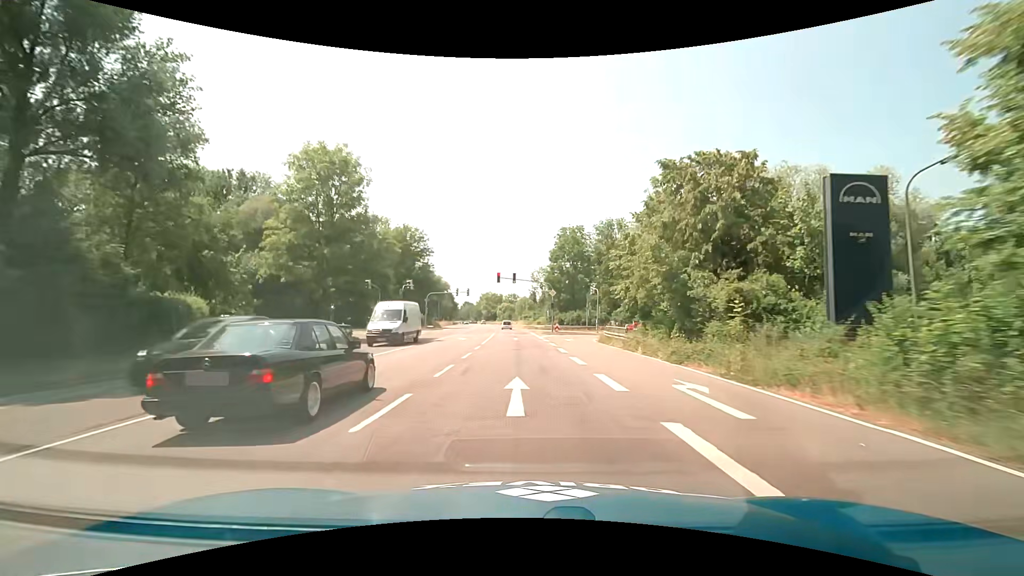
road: trunk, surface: asphalt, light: Day
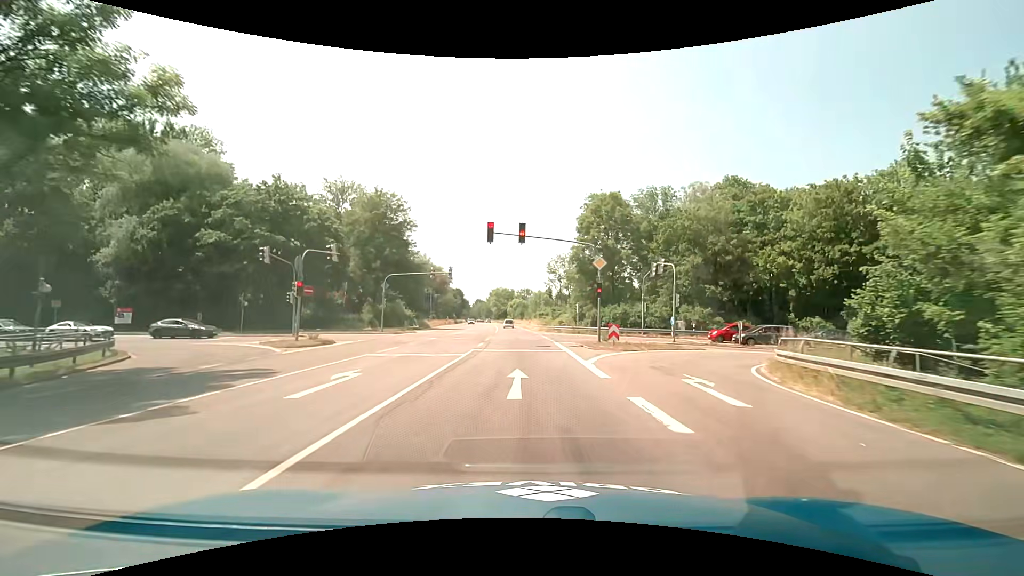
(-0.3, +27.7) m; -1°
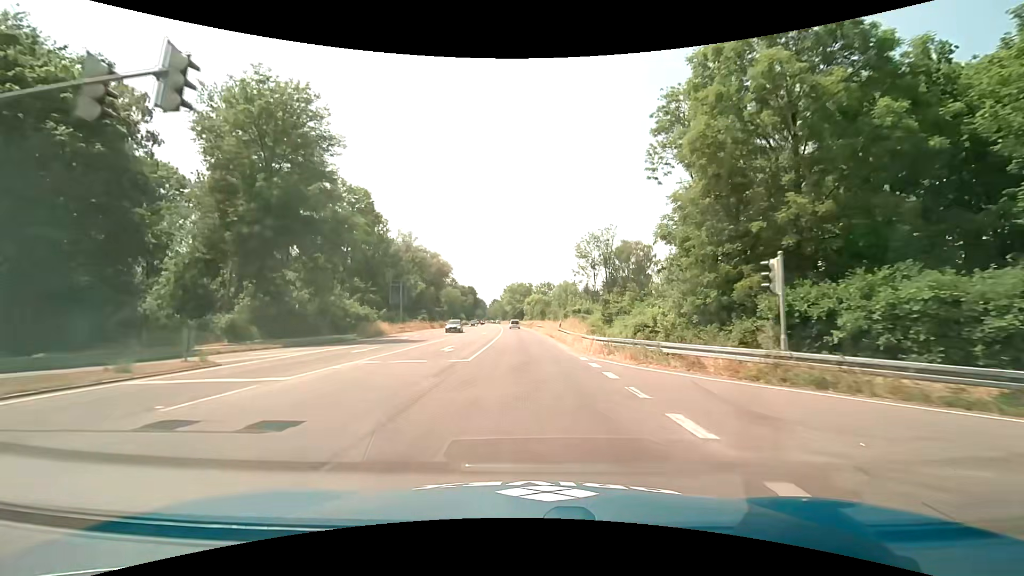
(-0.7, +37.3) m; -2°
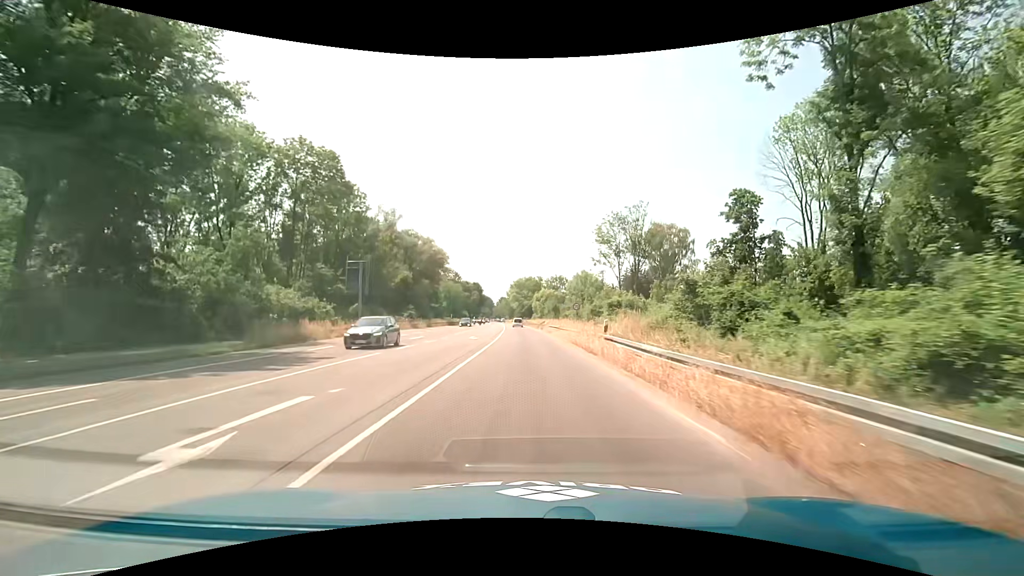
(-0.2, +19.1) m; -1°
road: primary
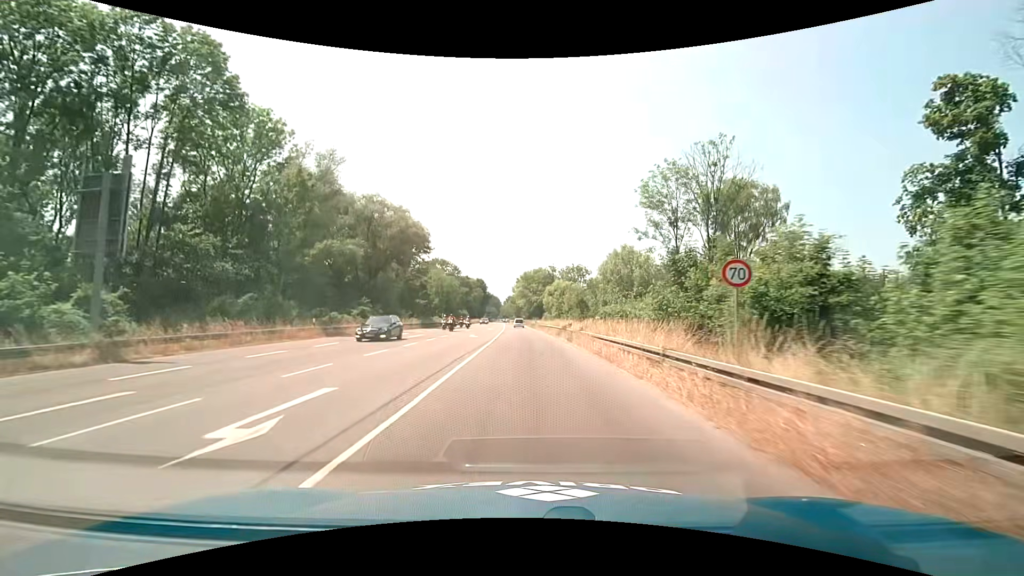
(-0.4, +29.4) m; -1°
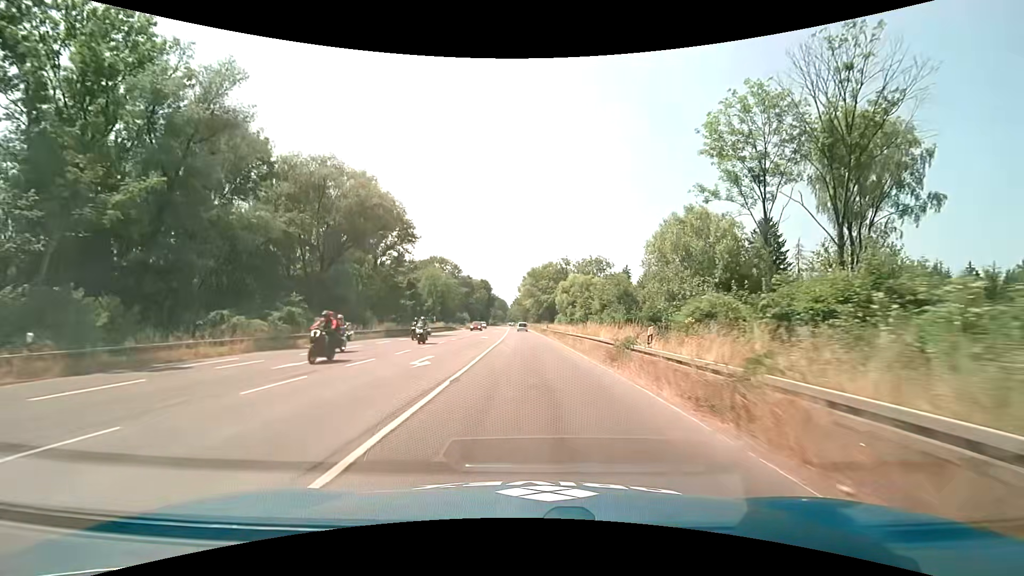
(-0.2, +20.0) m; -1°
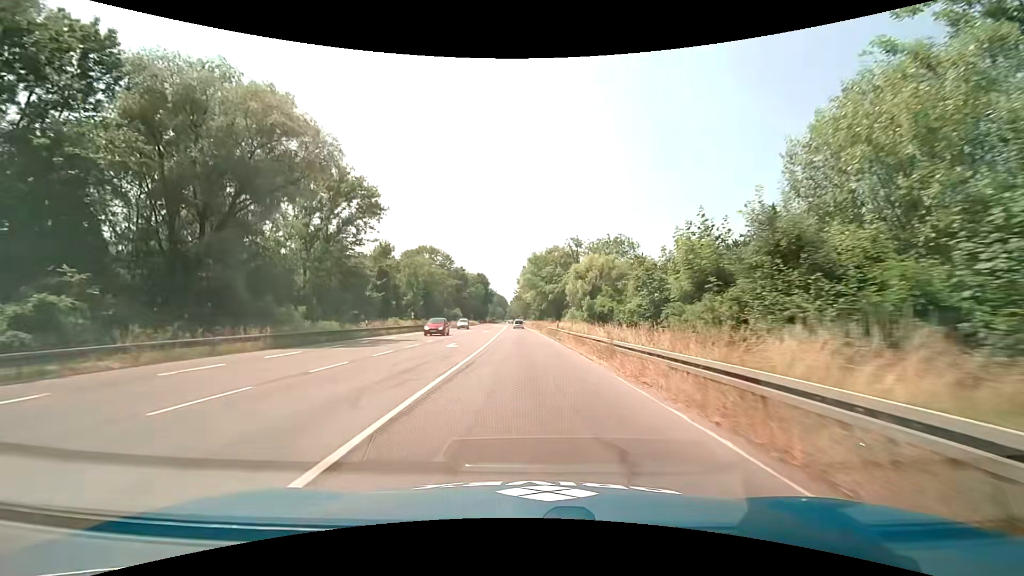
(-0.1, +20.3) m; 0°
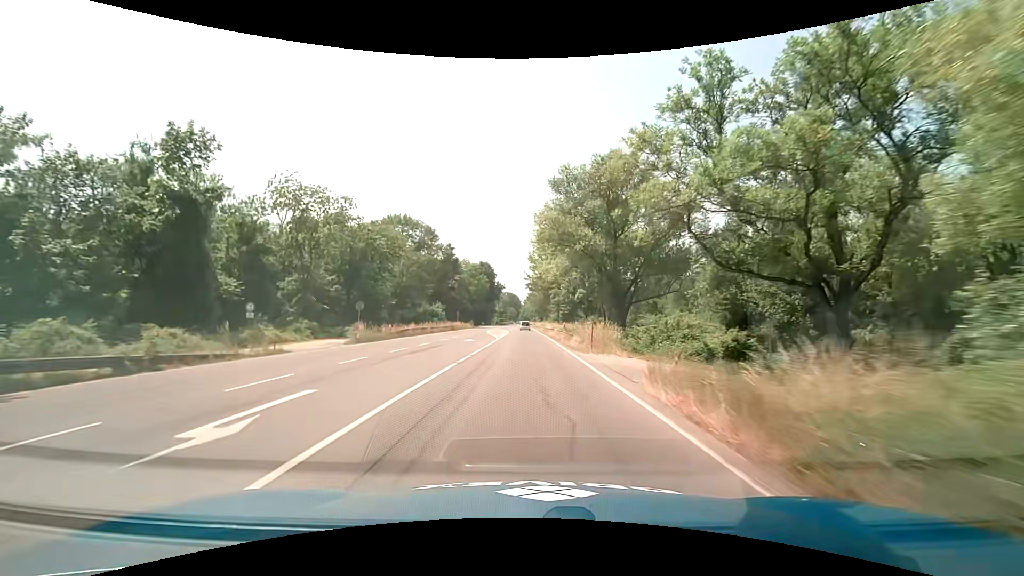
(-1.0, +51.9) m; -2°
(0, +10) (0, +20) (0, +30) (0, +40) (0, +50) (0, +60) (0, +70) (-1, +80) (-1, +90) (-1, +100) m
